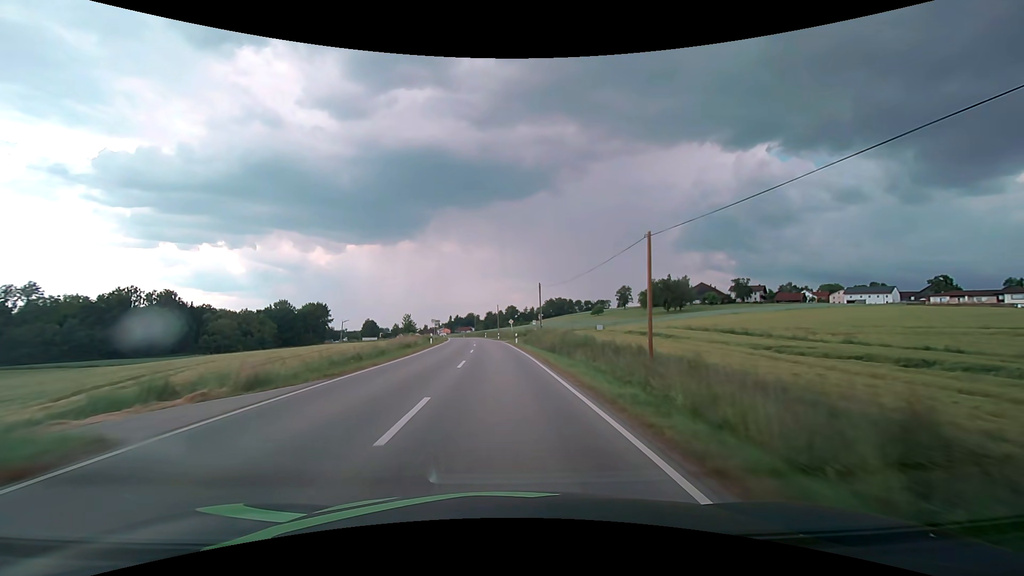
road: secondary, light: Day
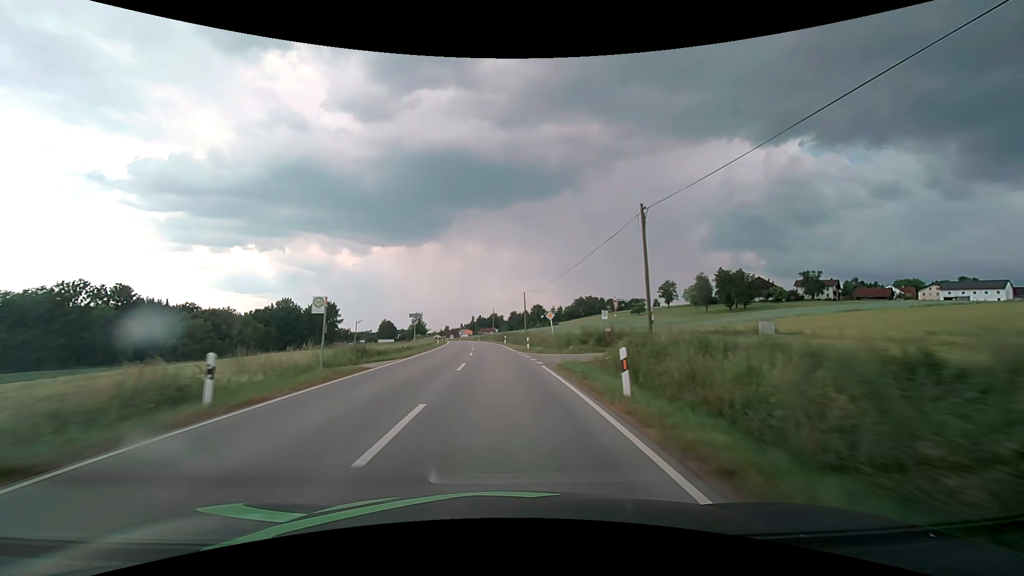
(-0.9, +37.1) m; -3°
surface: asphalt
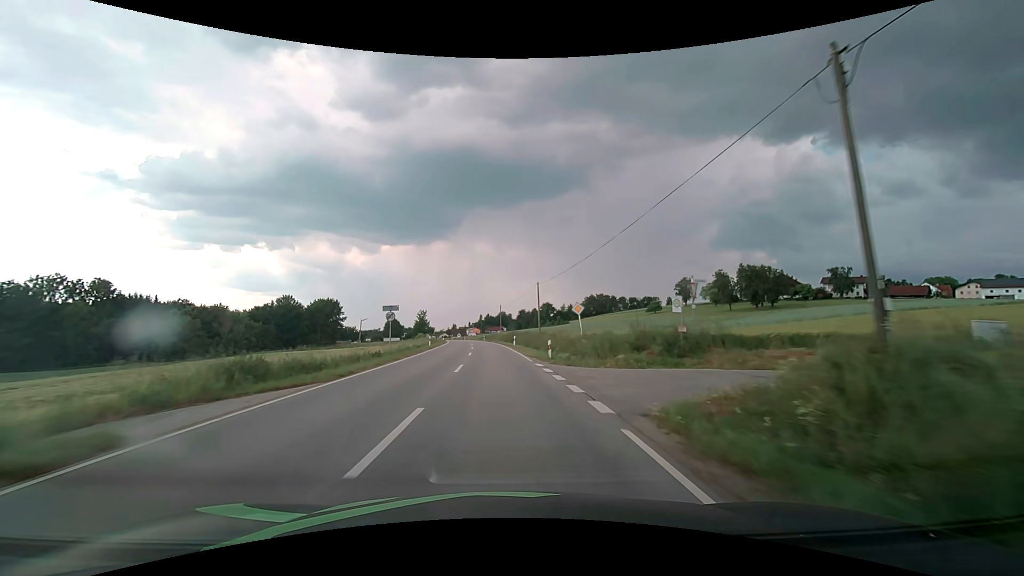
(-0.1, +12.4) m; -1°
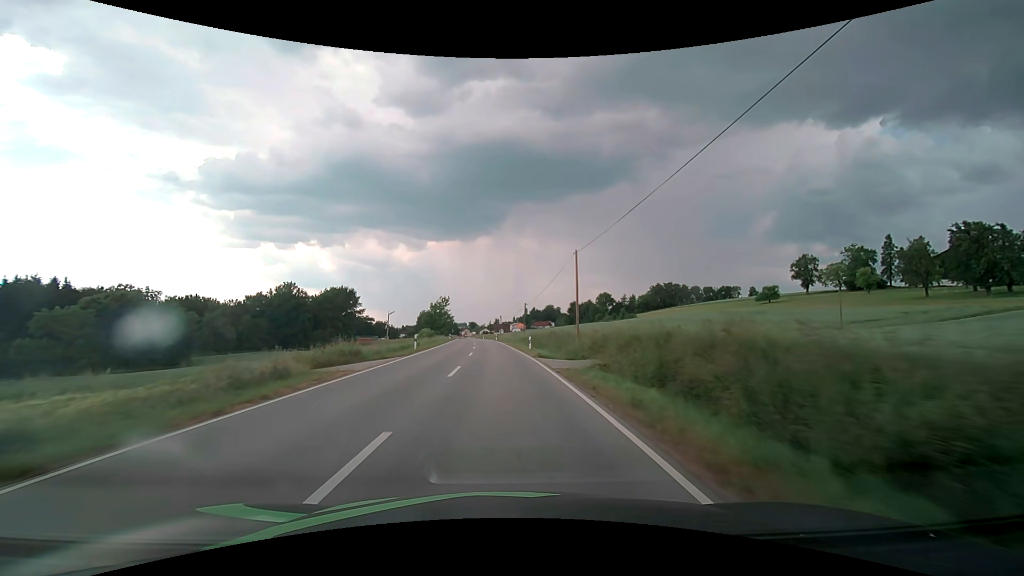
(-2.6, +62.4) m; -5°
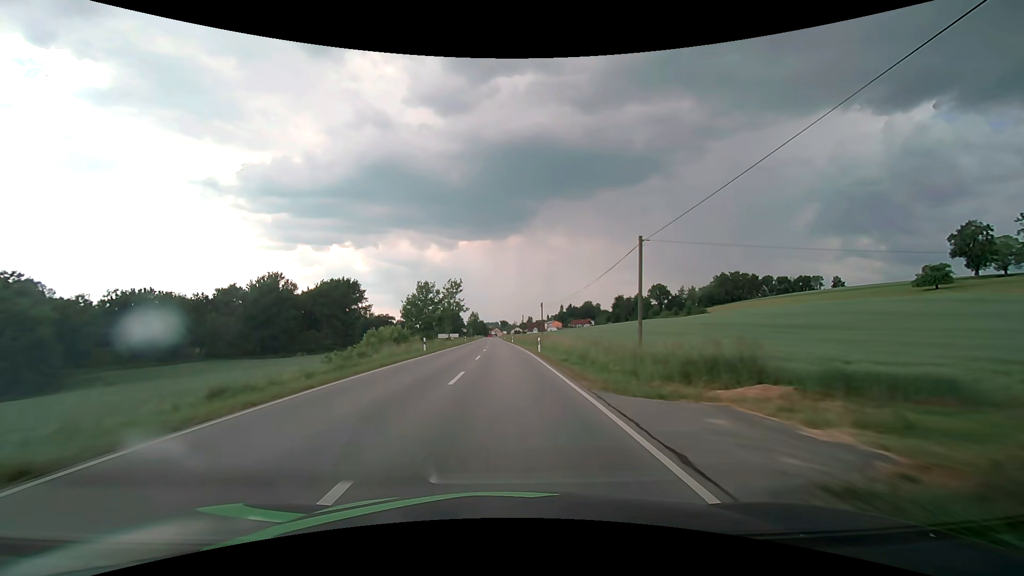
(-1.7, +50.3) m; -4°
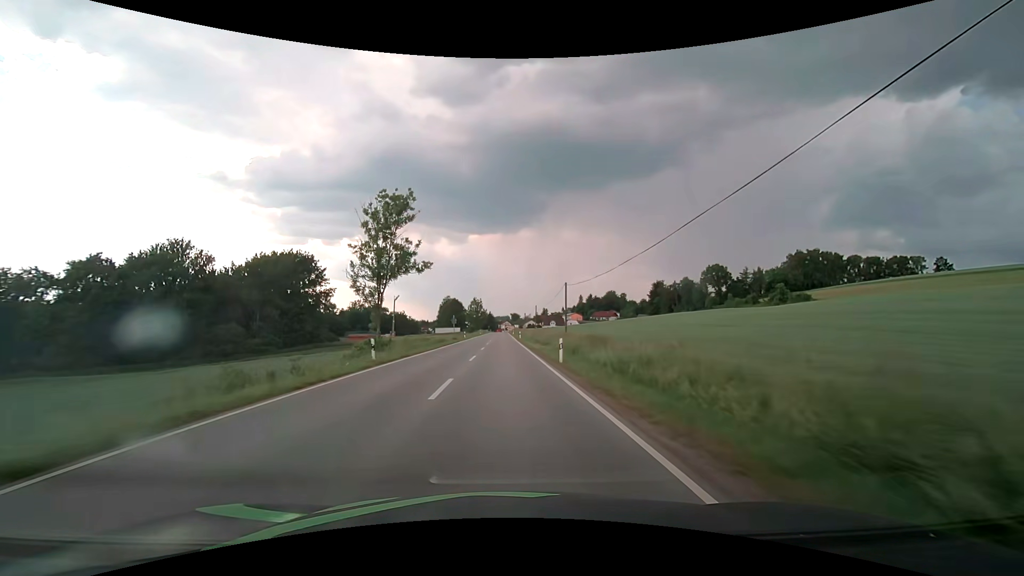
(-0.8, +63.0) m; -1°
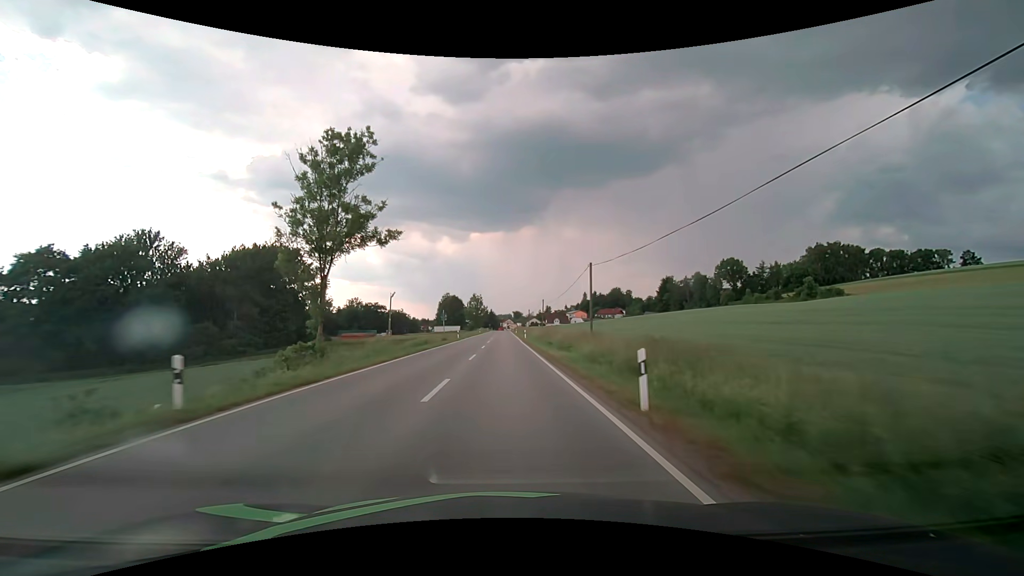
(0.0, +12.4) m; 0°
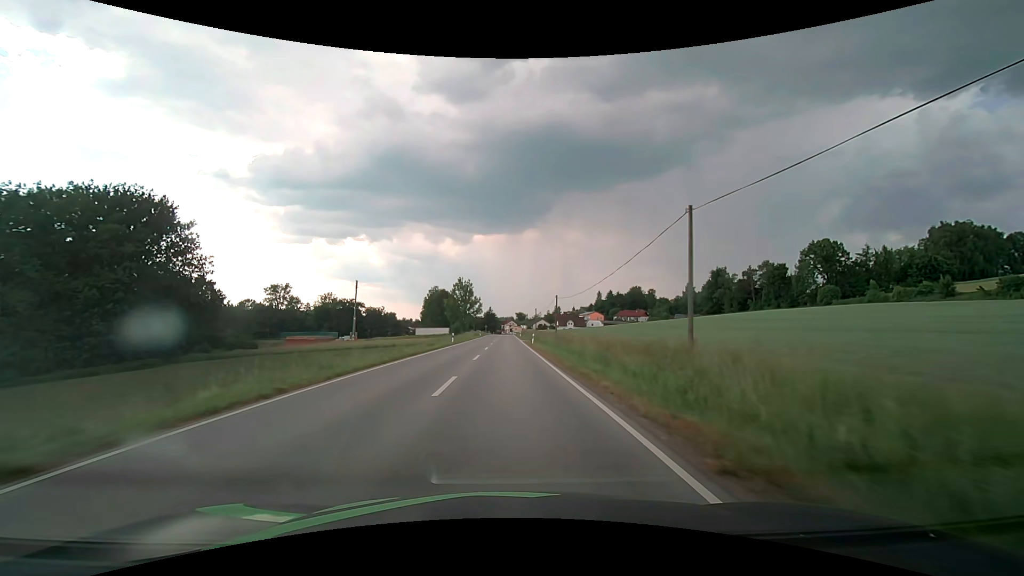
(-0.4, +58.7) m; 0°
(0, +10) (0, +20) (0, +30) (0, +40) (0, +50) (0, +60) (0, +70) (+1, +80) (+1, +90) (+1, +100) m
